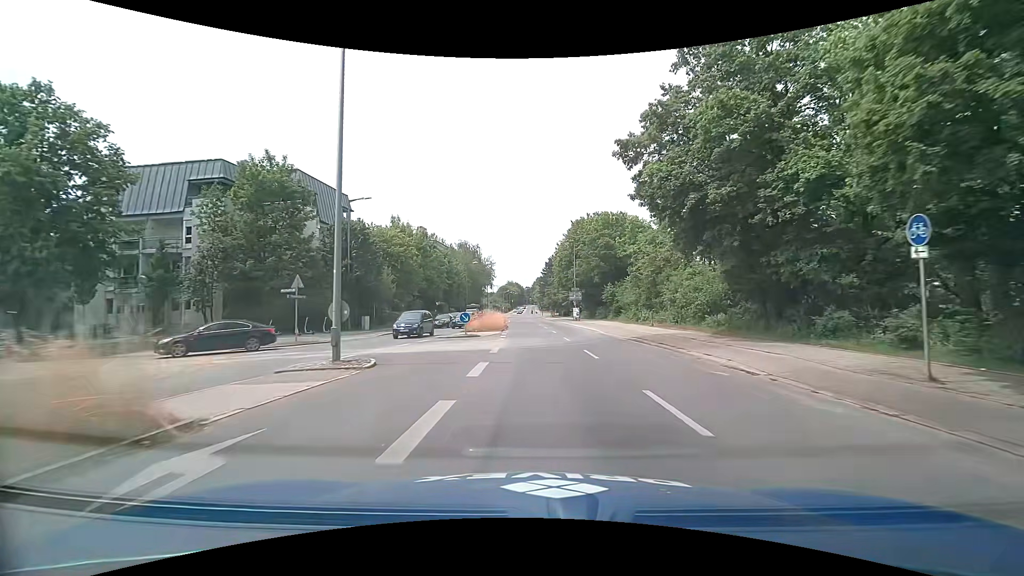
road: secondary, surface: asphalt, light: Day
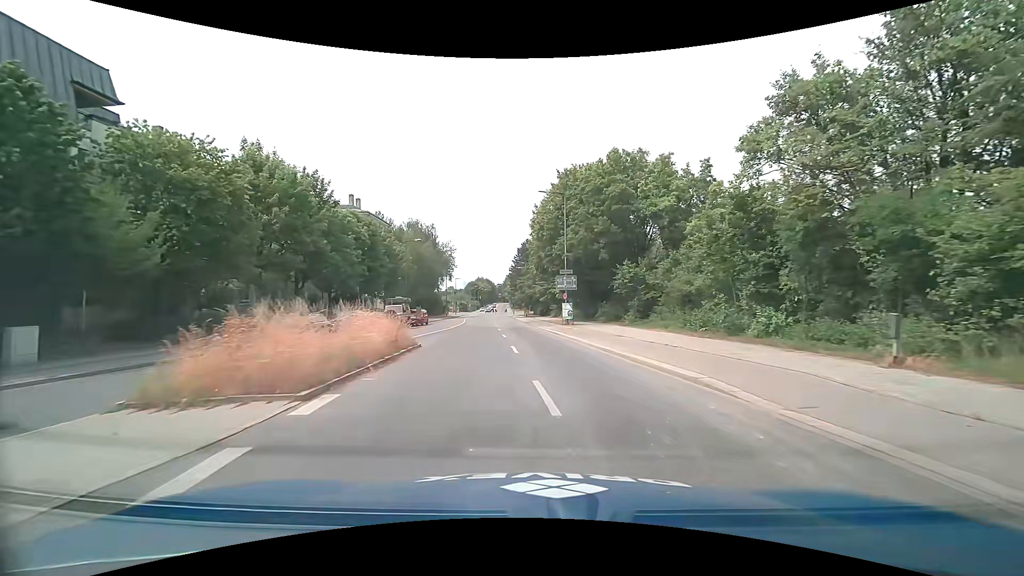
(+0.6, +26.4) m; +3°
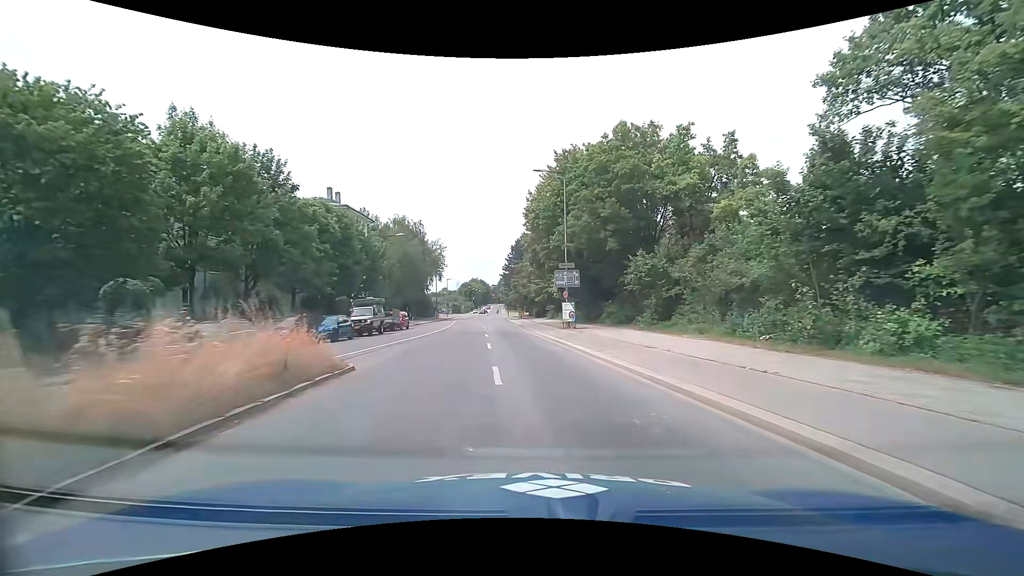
(0.0, +6.2) m; +1°
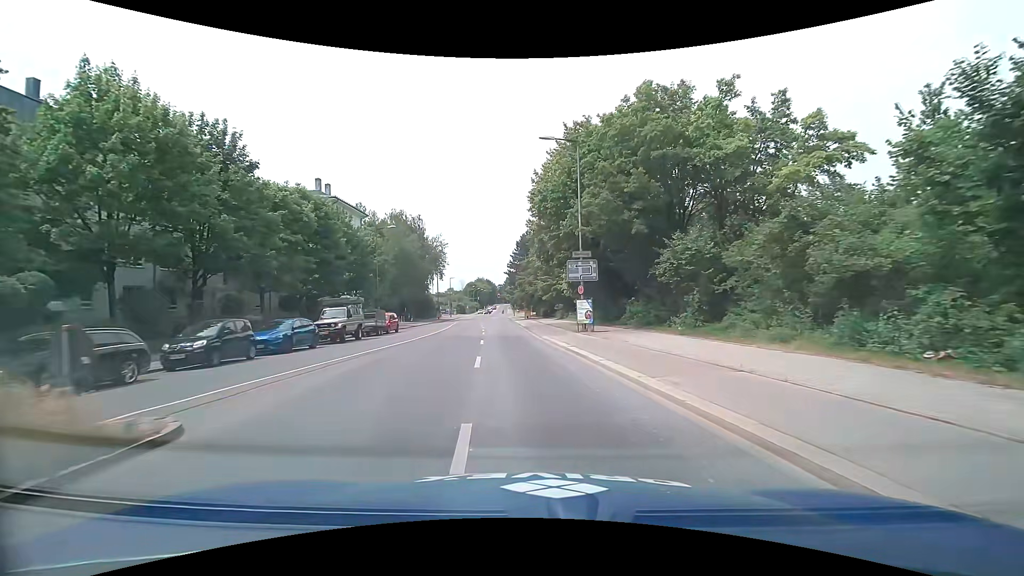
(0.0, +6.1) m; -1°
(0, +10) (-1, +20) (-2, +30) (-3, +40) (-4, +50) (-5, +60) (-6, +70) (-7, +80) (-9, +90) (-10, +100) m
